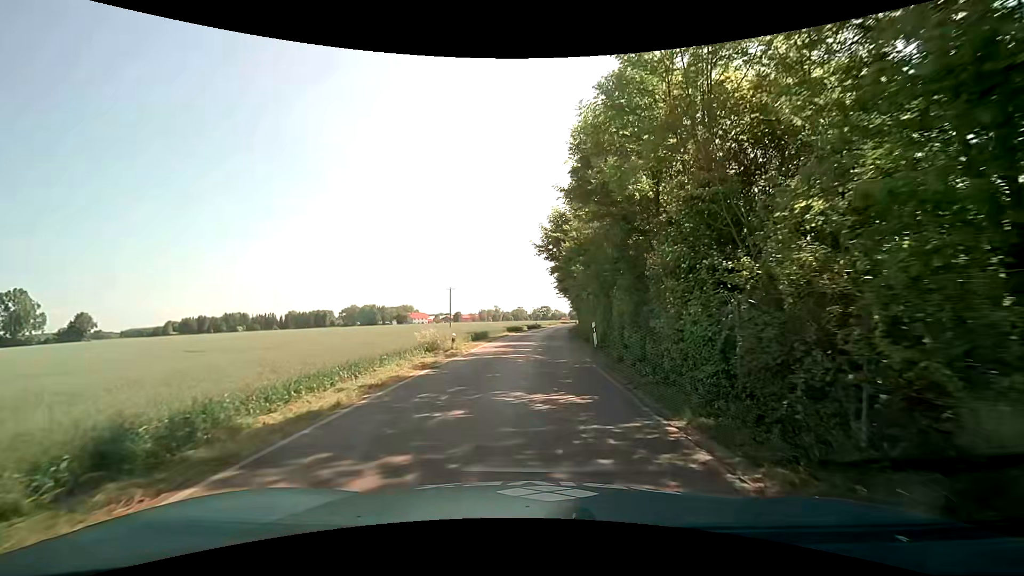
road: unclassified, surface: asphalt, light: Day
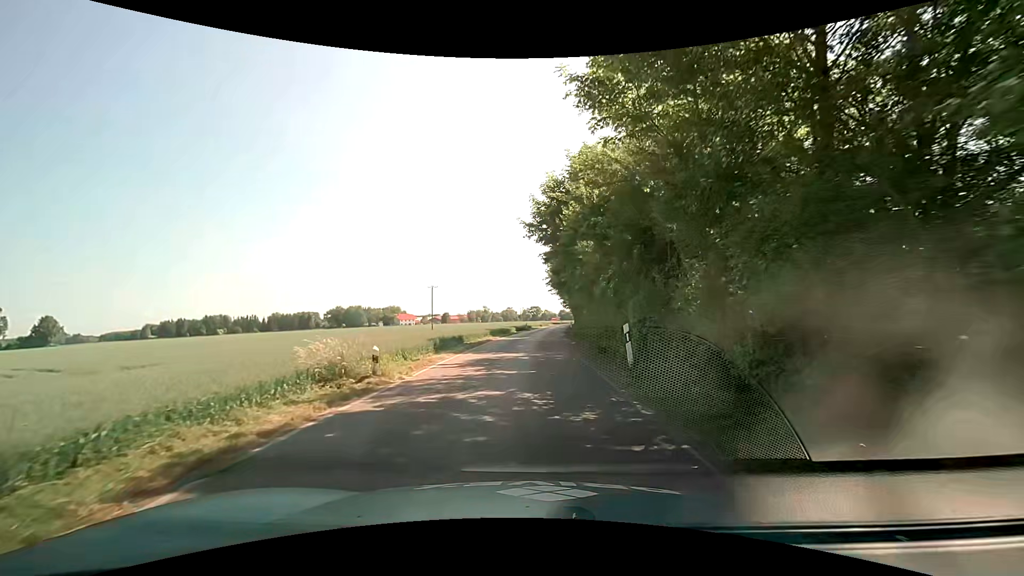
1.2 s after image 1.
(+0.1, +9.3) m; +2°
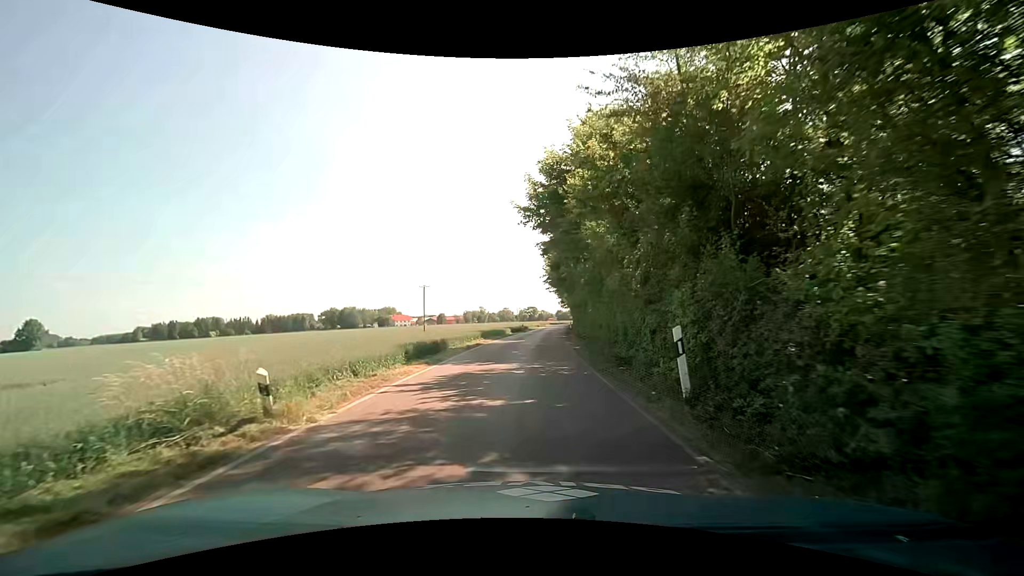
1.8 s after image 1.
(0.0, +4.6) m; 0°
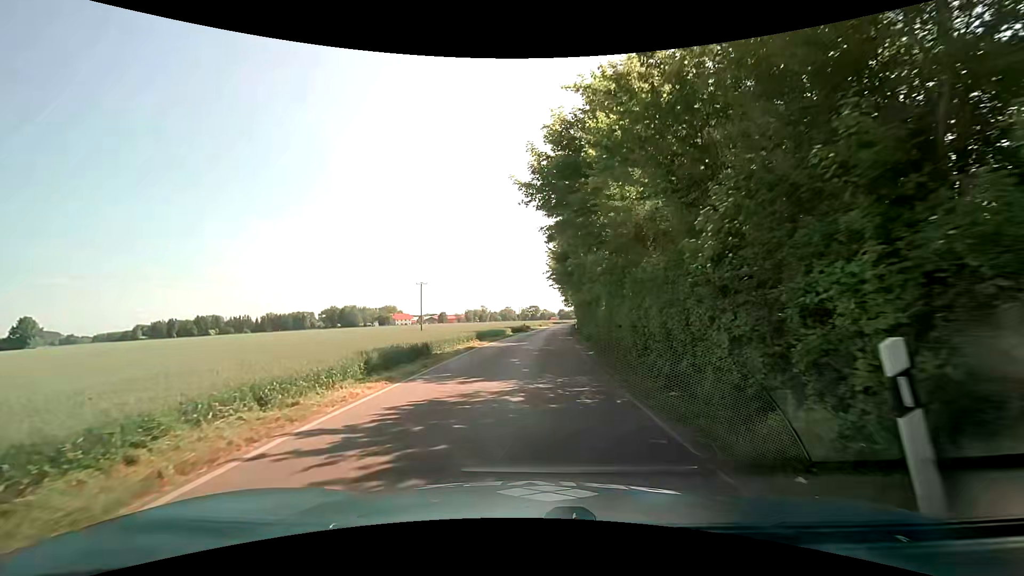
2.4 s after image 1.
(0.0, +4.6) m; +1°
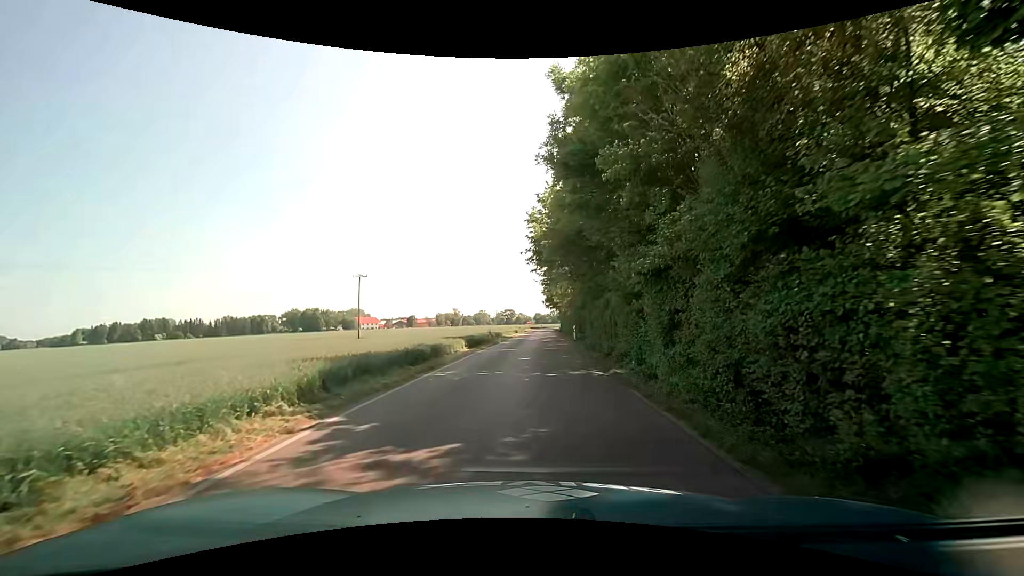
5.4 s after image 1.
(0.0, +22.2) m; +2°
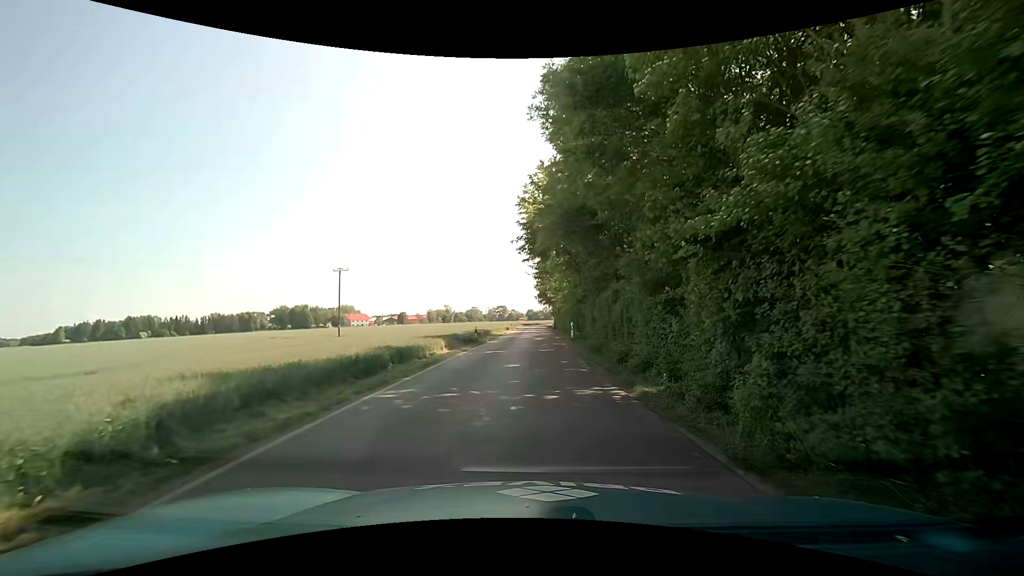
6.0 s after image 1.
(0.0, +4.3) m; 0°
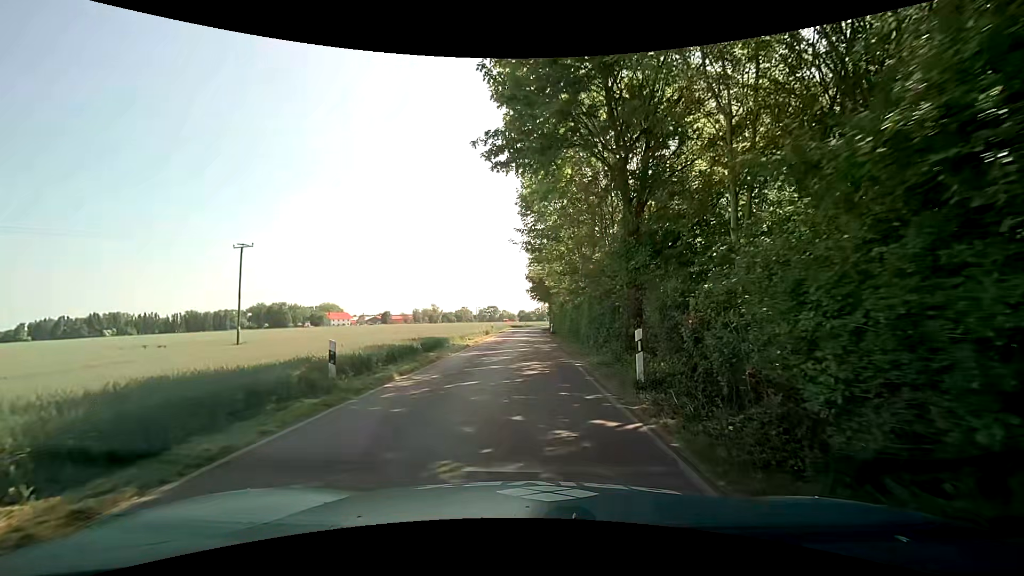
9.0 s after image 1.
(+0.3, +21.1) m; +1°
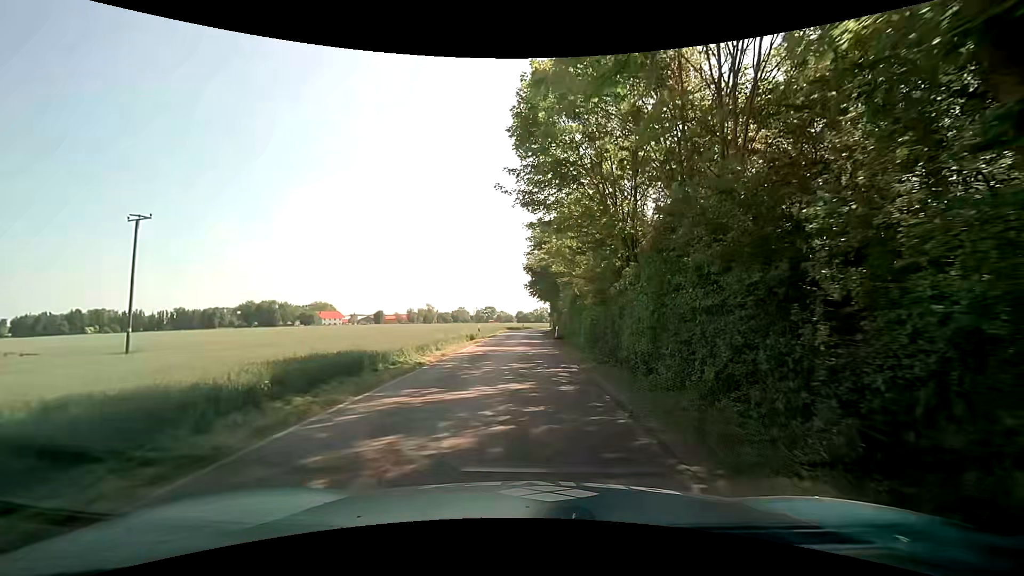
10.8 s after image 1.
(0.0, +12.3) m; -1°
(0, +10) (0, +20) (0, +30) (+1, +40) (+1, +50) (+1, +60) (+2, +70) (+2, +80) (+3, +90) (+5, +100) m
